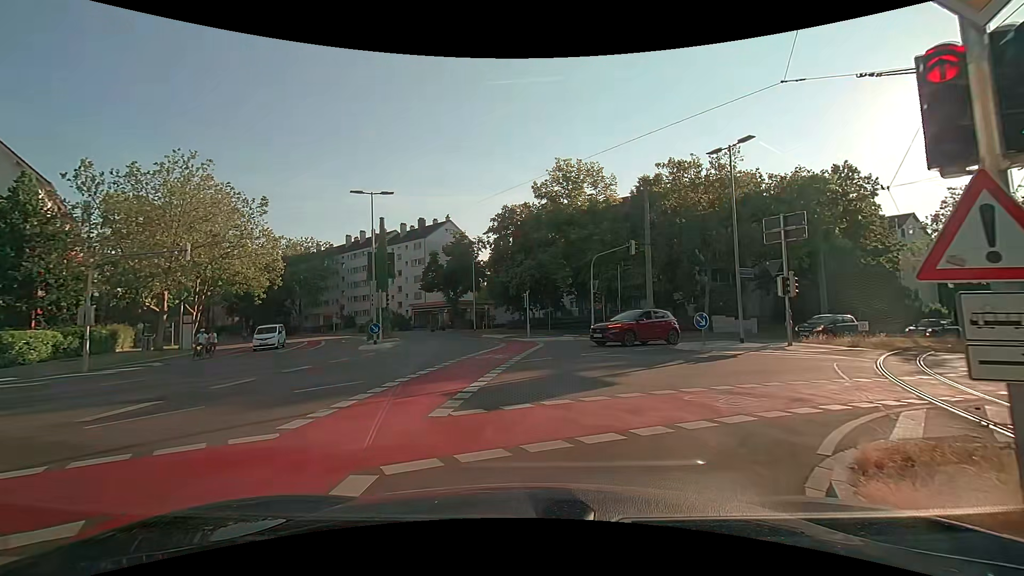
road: secondary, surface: asphalt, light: Day
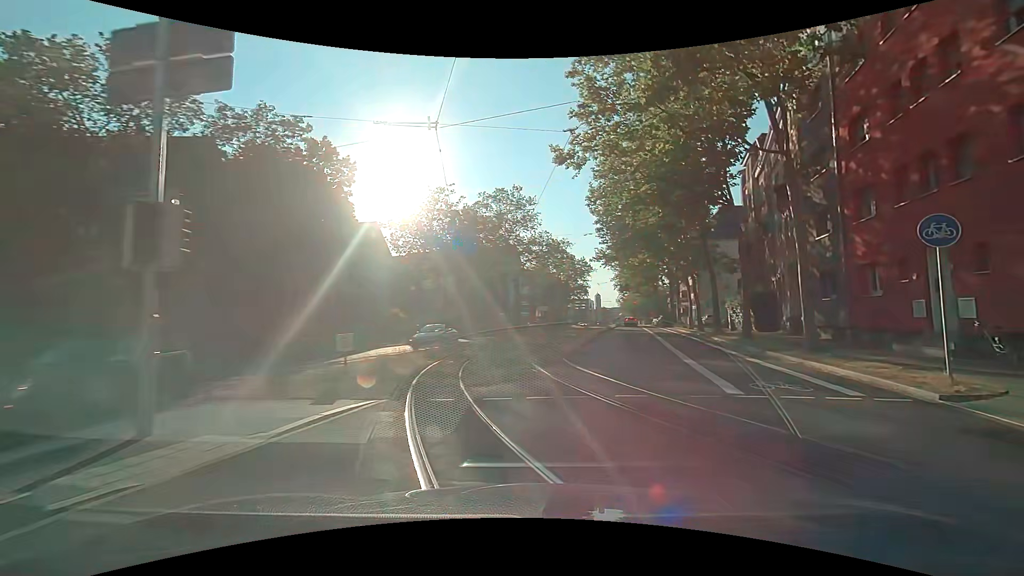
(+7.1, +15.6) m; +54°
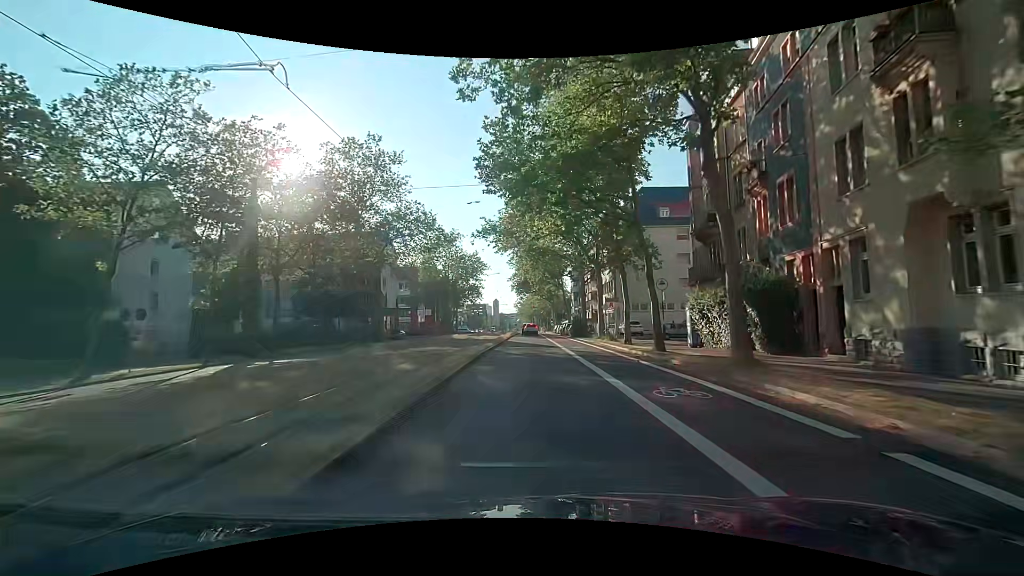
(+3.3, +20.0) m; +12°
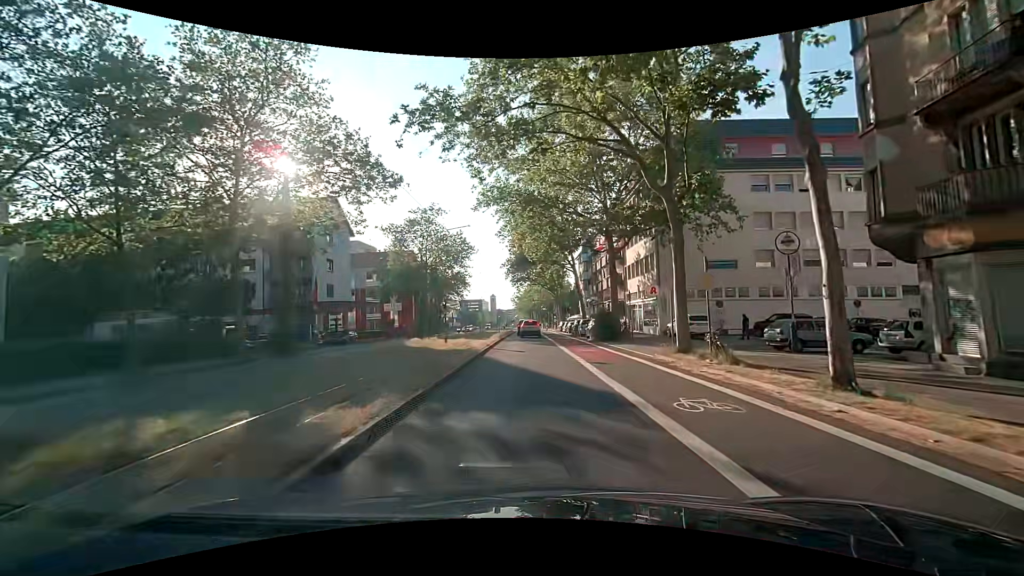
(-0.1, +19.8) m; +1°
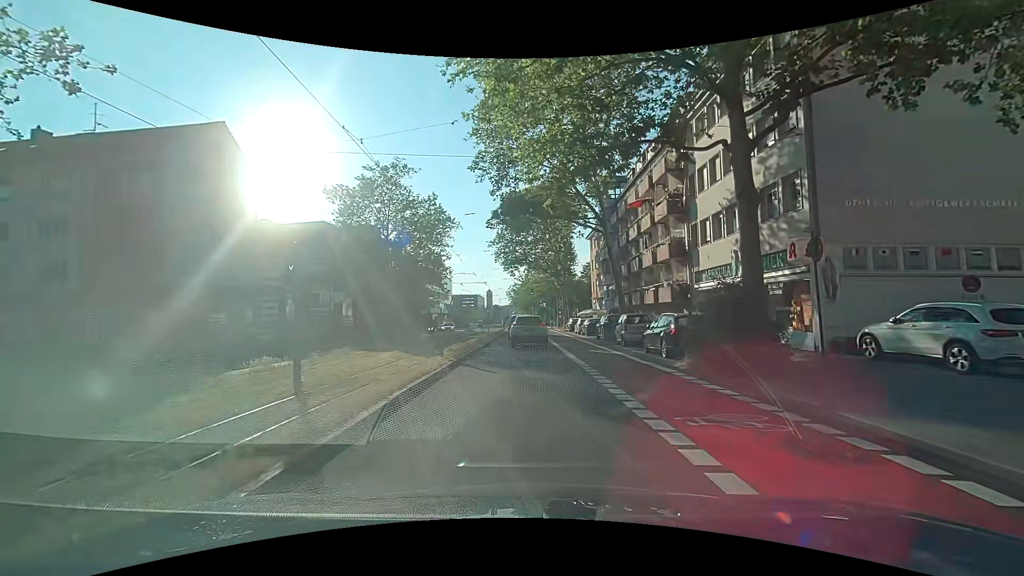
(-0.3, +20.8) m; -1°
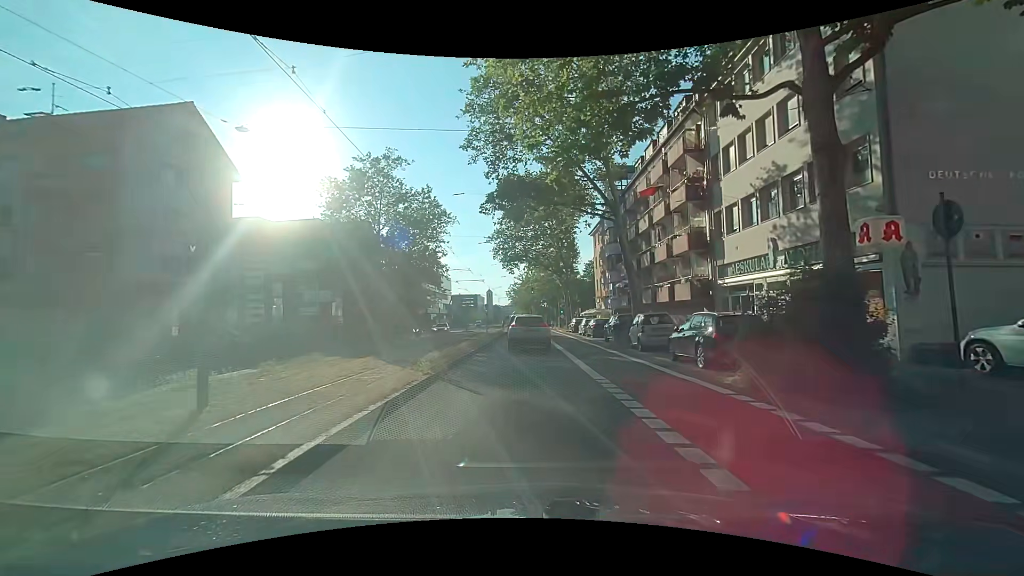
(0.0, +3.4) m; -2°
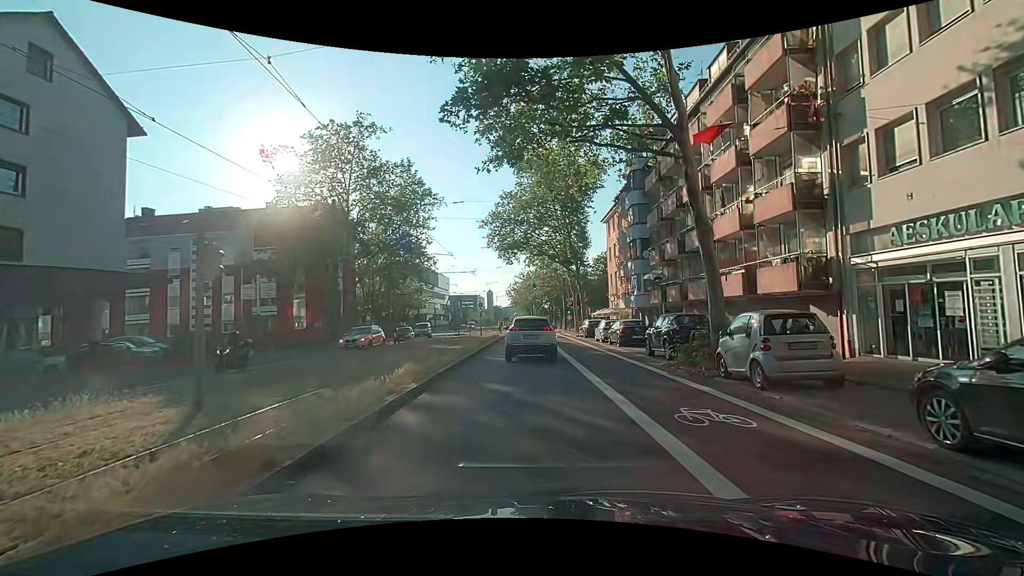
(+0.3, +10.1) m; 0°
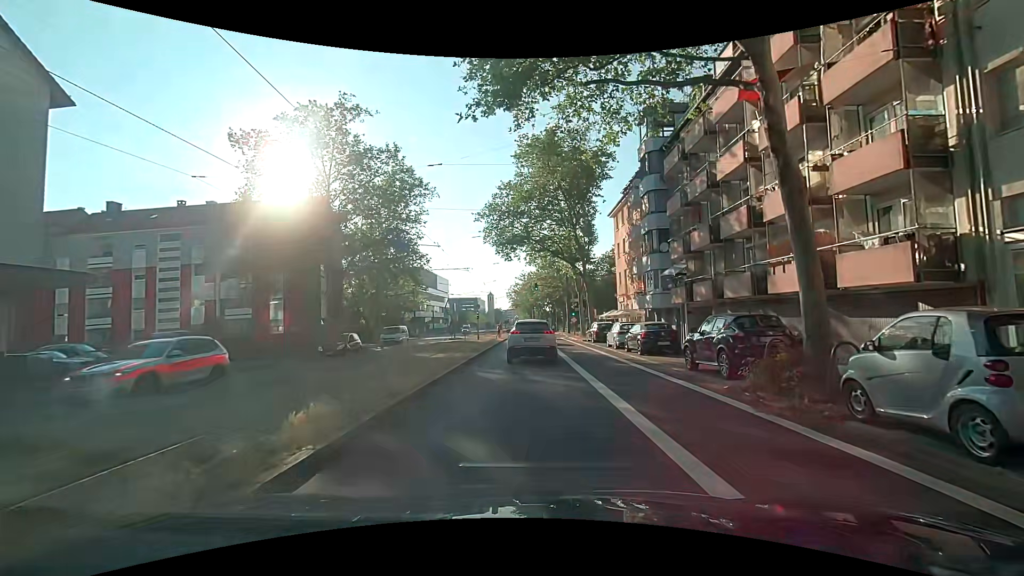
(+0.2, +4.9) m; 0°
(0, +10) (0, +20) (0, +30) (0, +40) (+1, +50) (+1, +60) (+2, +70) (+3, +80) (+4, +90) (+4, +100) m
